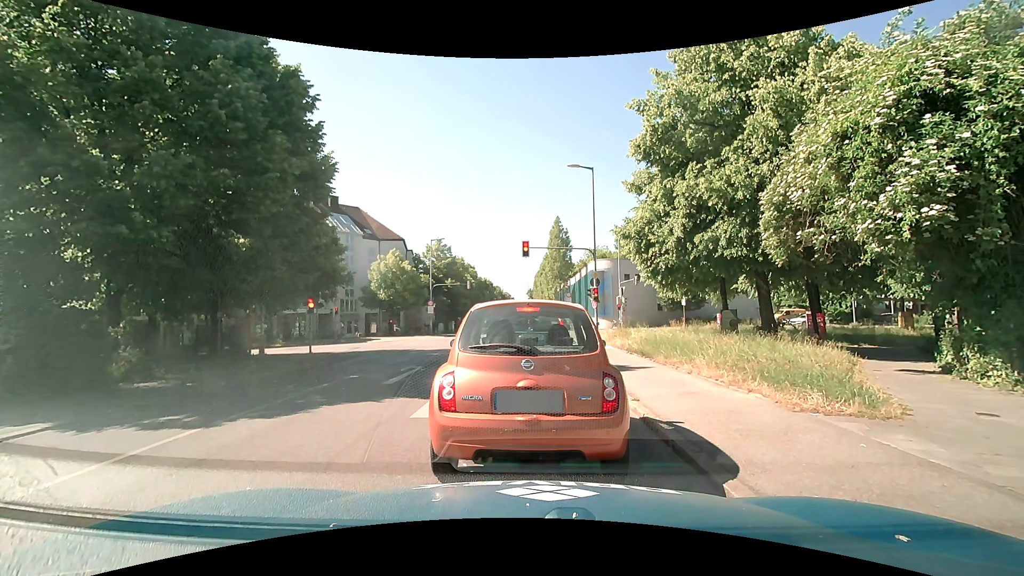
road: secondary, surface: asphalt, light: Day
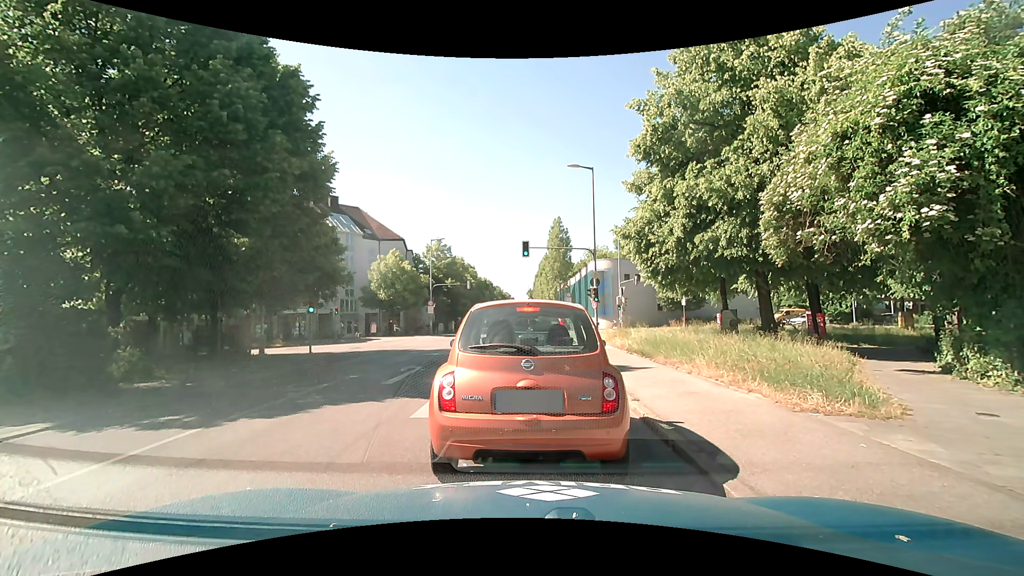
(0.0, 0.0) m; 0°
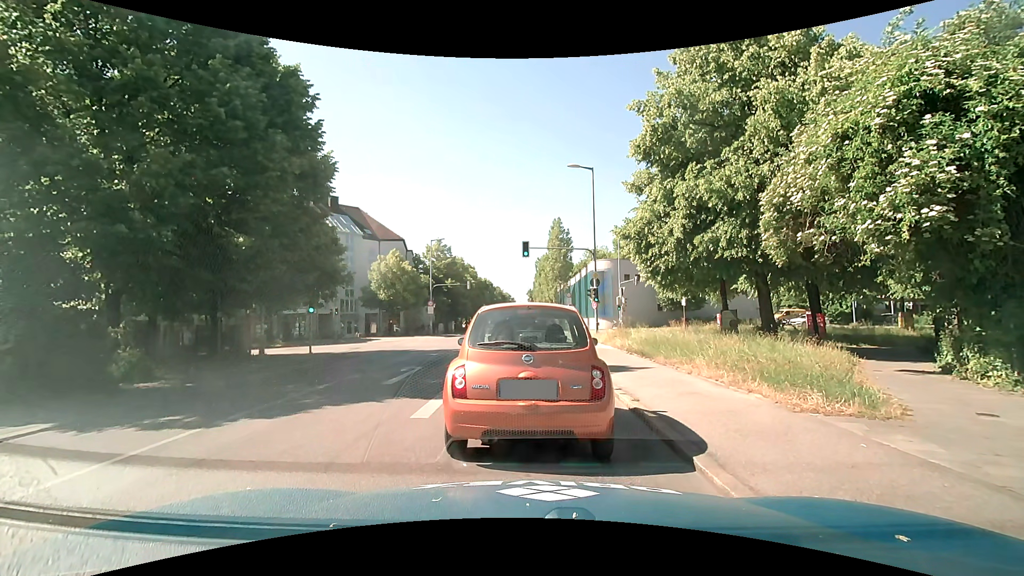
(0.0, 0.0) m; 0°
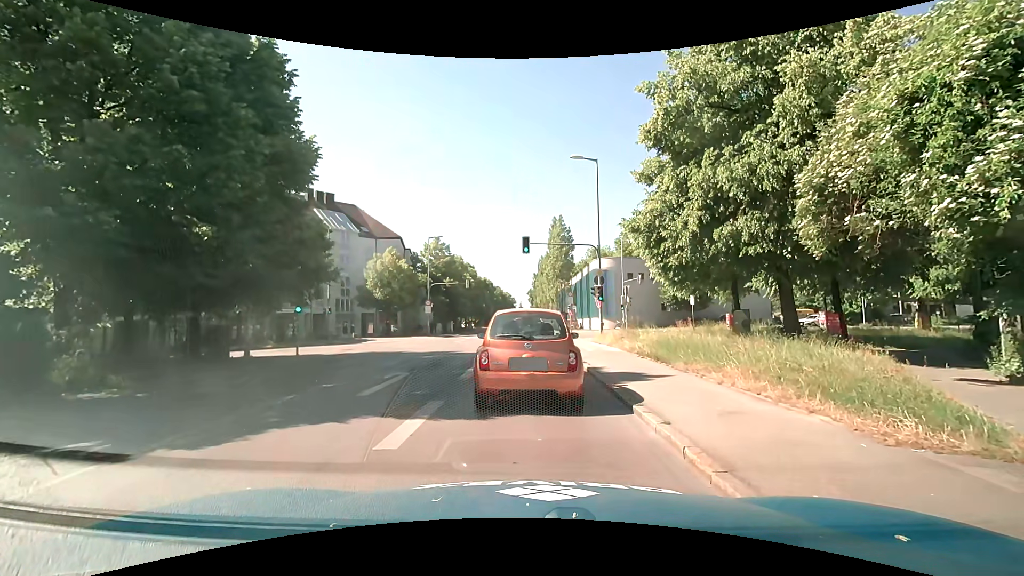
(0.0, +1.8) m; +1°
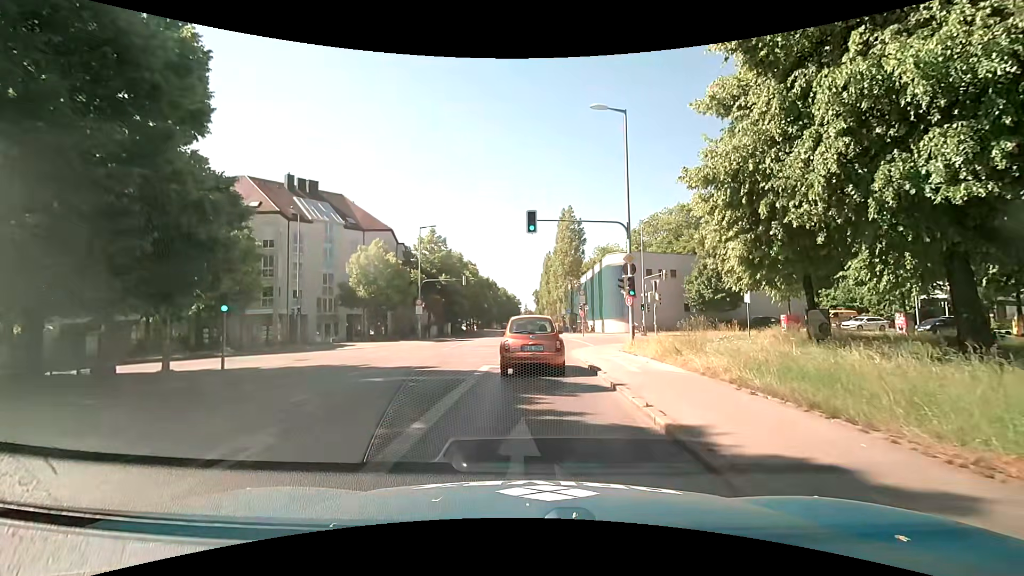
(+0.1, +7.3) m; 0°
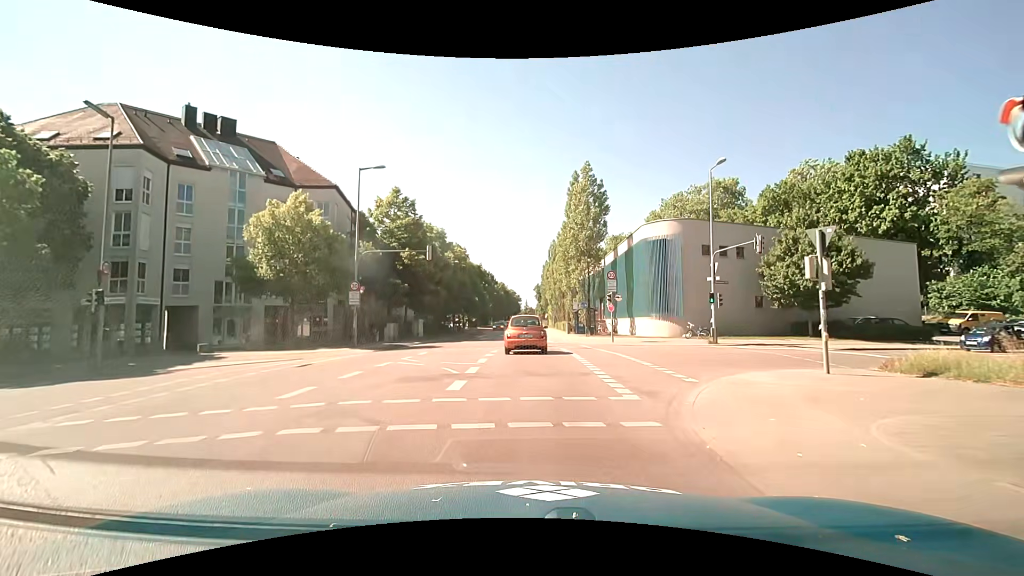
(0.0, +17.8) m; 0°
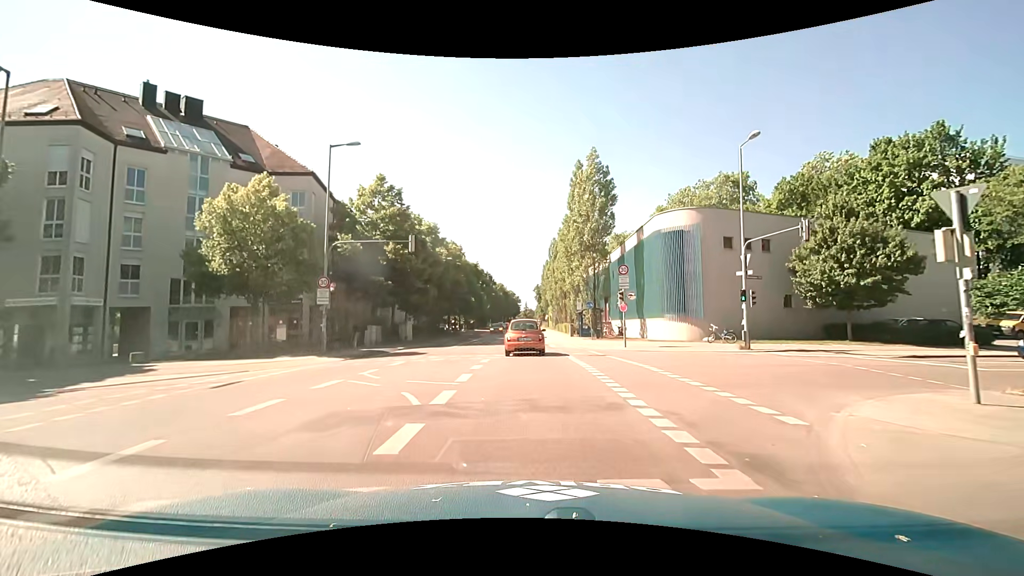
(0.0, +4.4) m; 0°
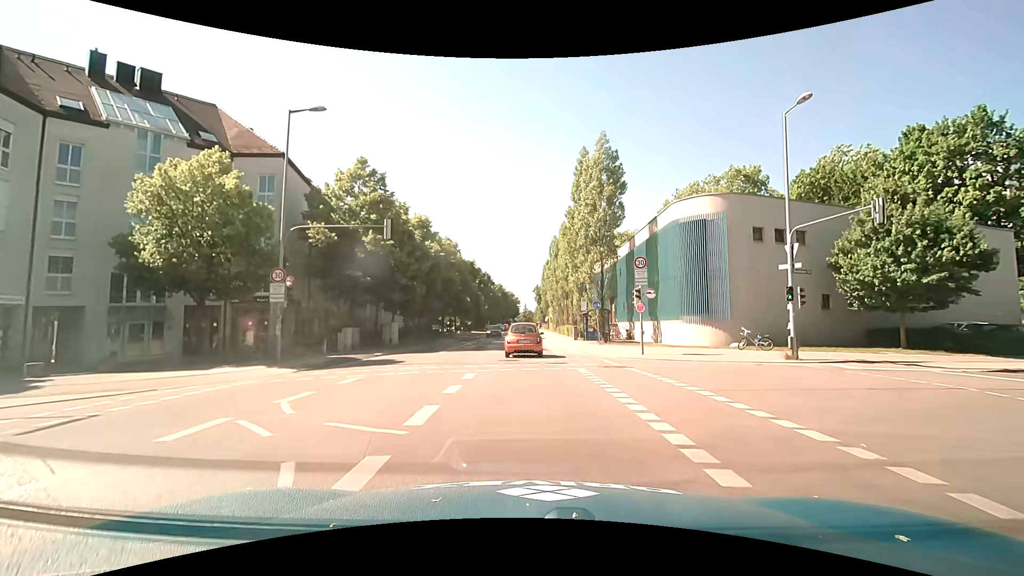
(0.0, +4.5) m; 0°
(0, +10) (0, +20) (0, +30) (0, +40) (0, +50) (0, +60) (0, +70) (0, +80) (-1, +90) (-1, +100) m
